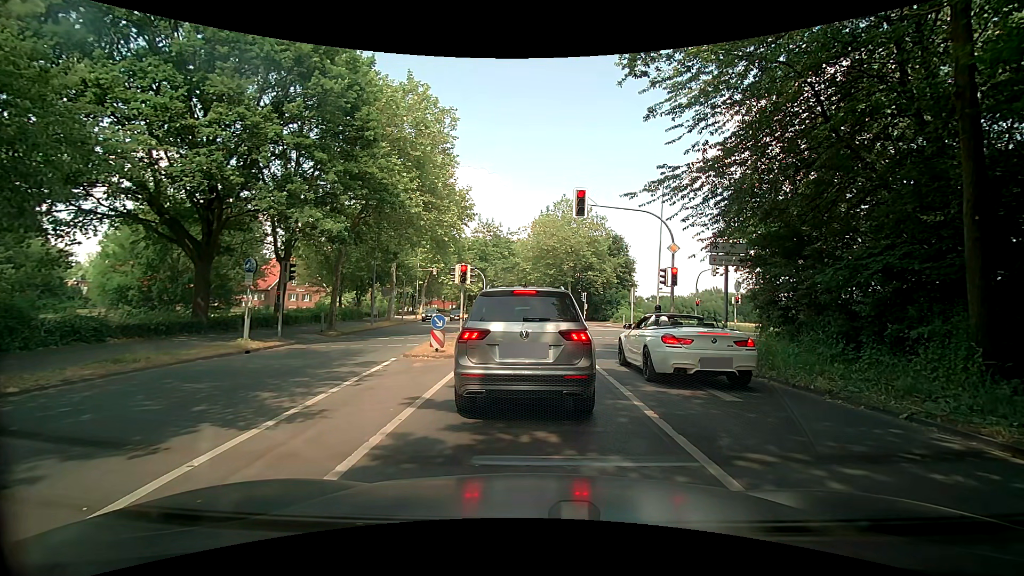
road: secondary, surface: asphalt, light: Day
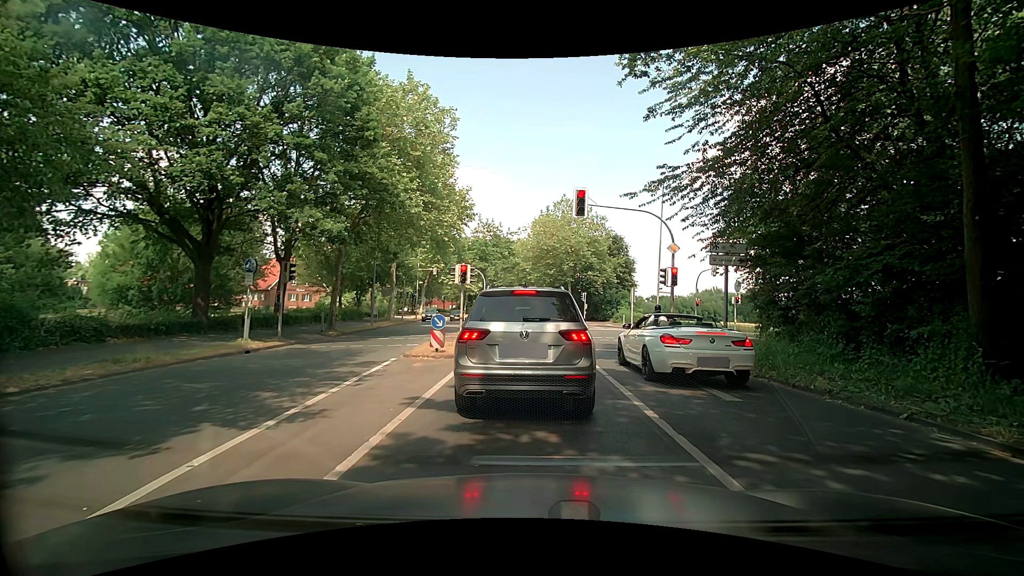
(0.0, 0.0) m; 0°
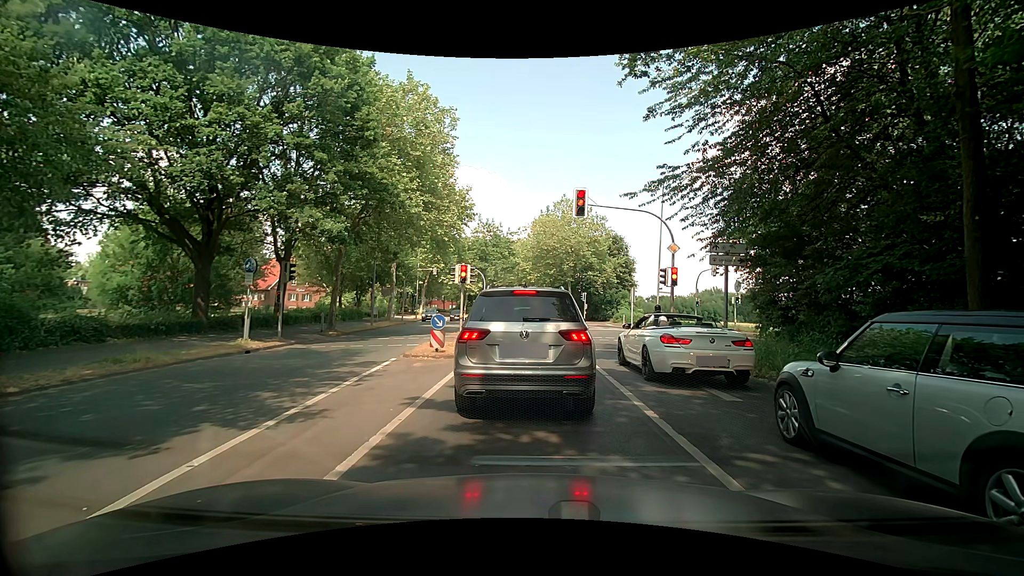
(0.0, 0.0) m; 0°
